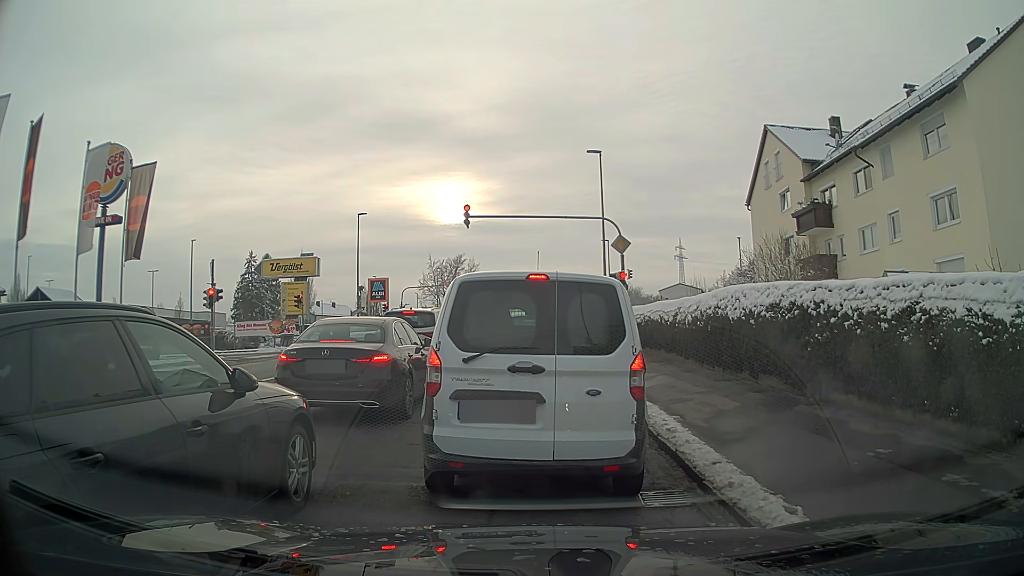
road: tertiary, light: Day
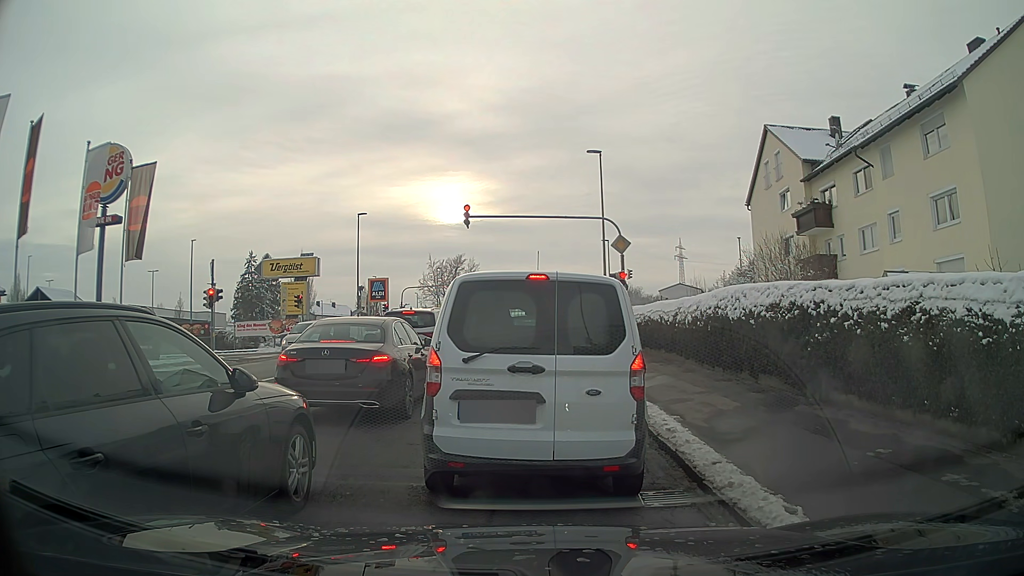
(0.0, 0.0) m; 0°
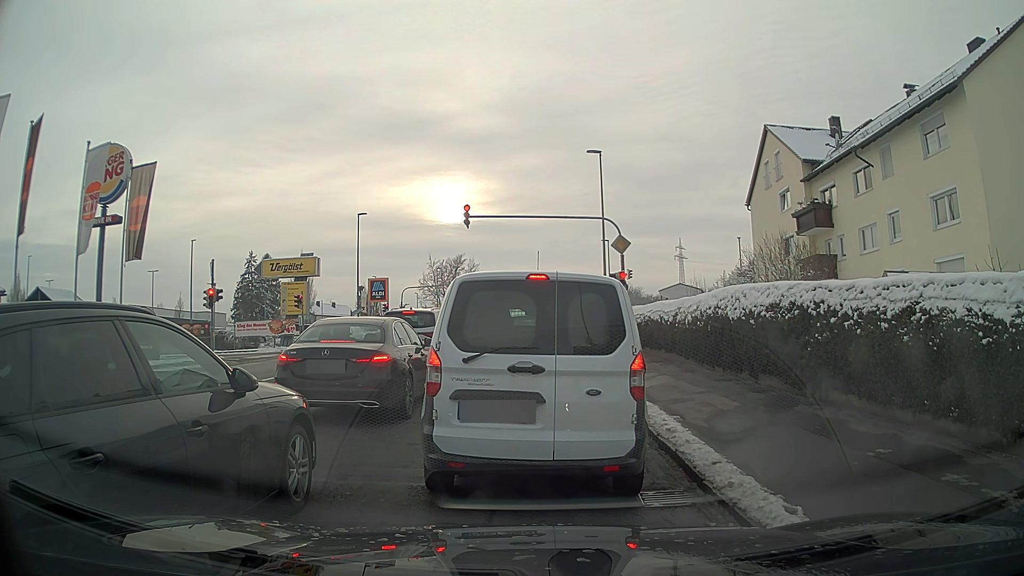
(0.0, 0.0) m; 0°
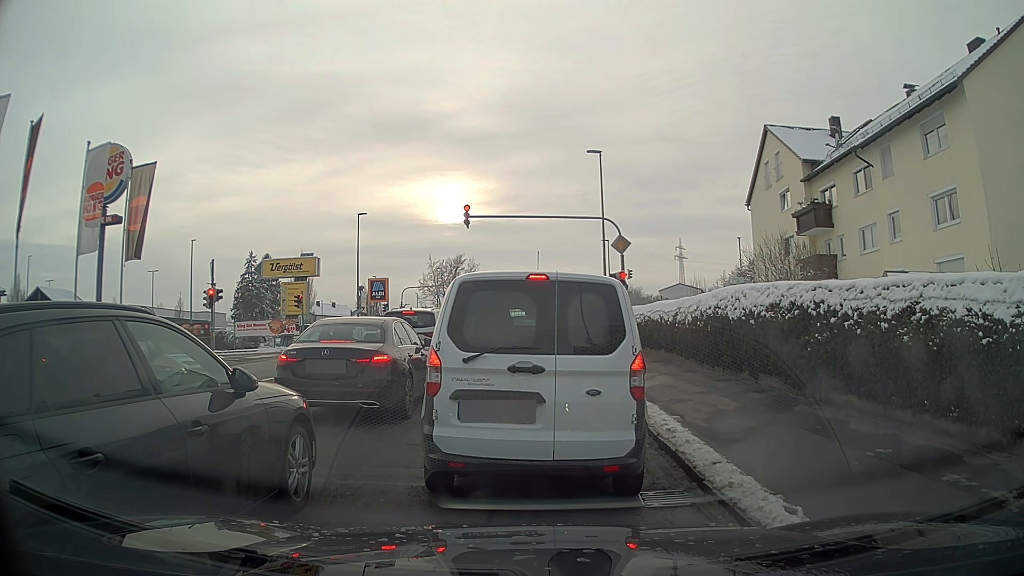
(0.0, 0.0) m; 0°
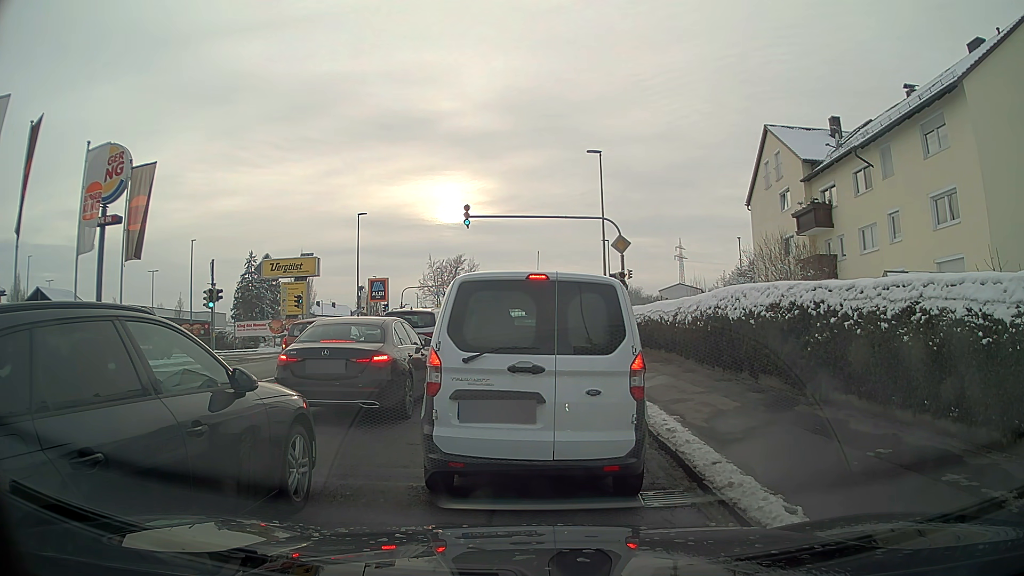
(0.0, 0.0) m; 0°
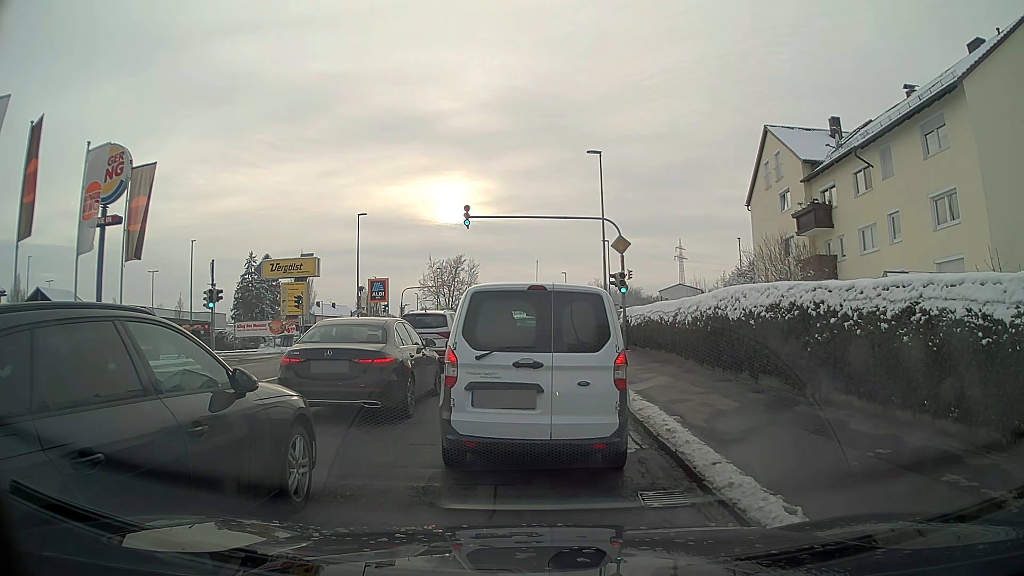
(0.0, 0.0) m; 0°
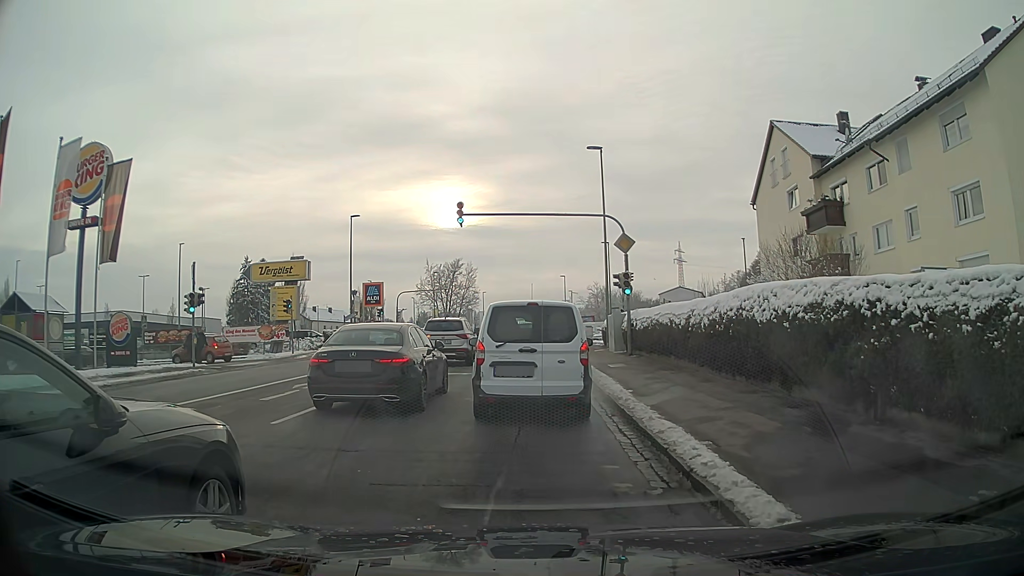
(0.0, +1.8) m; +1°
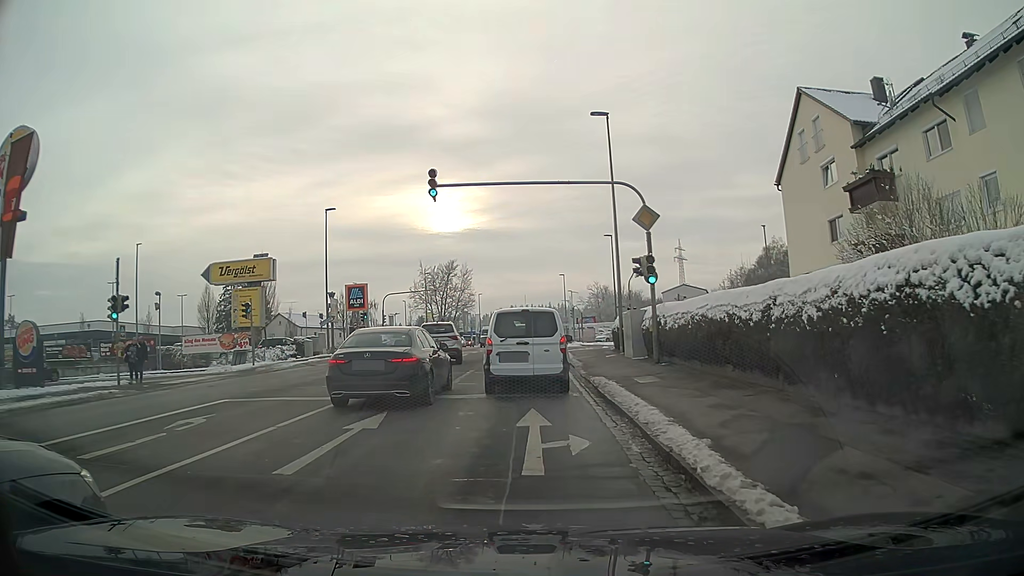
(0.0, +6.0) m; 0°
(0, +10) (0, +20) (0, +30) (+1, +40) (+7, +47) (+17, +49) (+27, +48) (+36, +47) (+46, +46) (+56, +45) m
